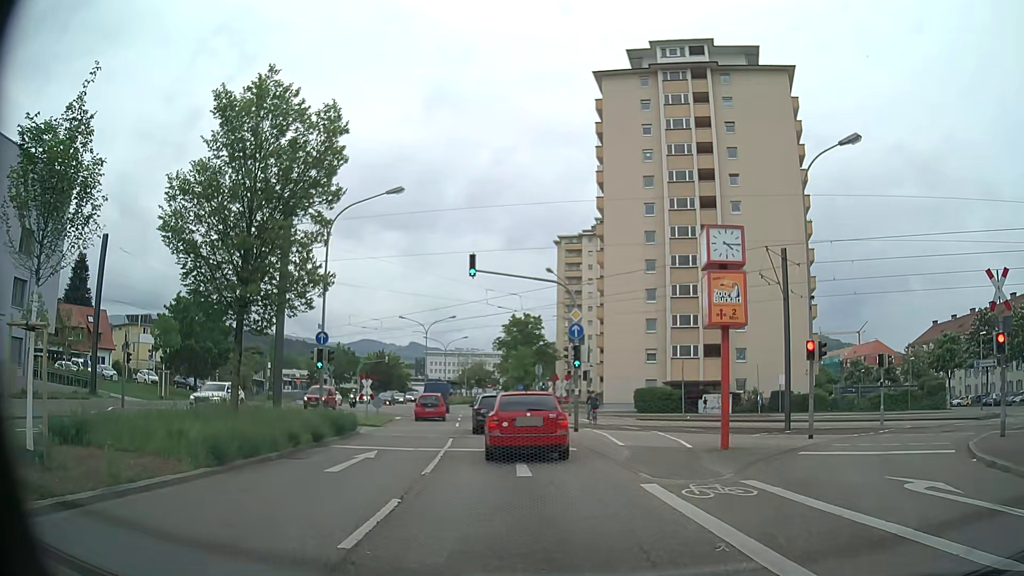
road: secondary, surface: asphalt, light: Day
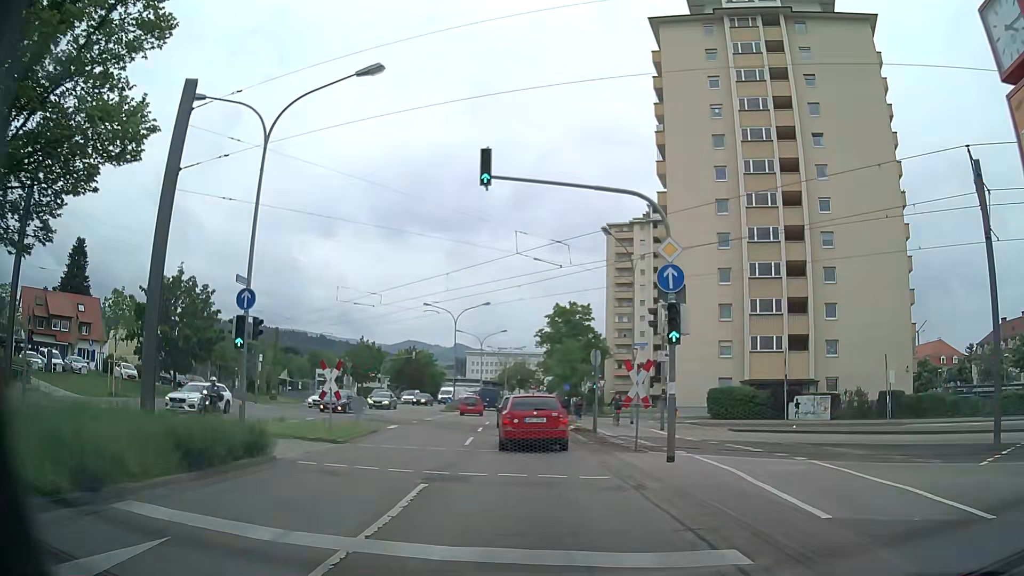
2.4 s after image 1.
(-0.6, +11.7) m; -4°
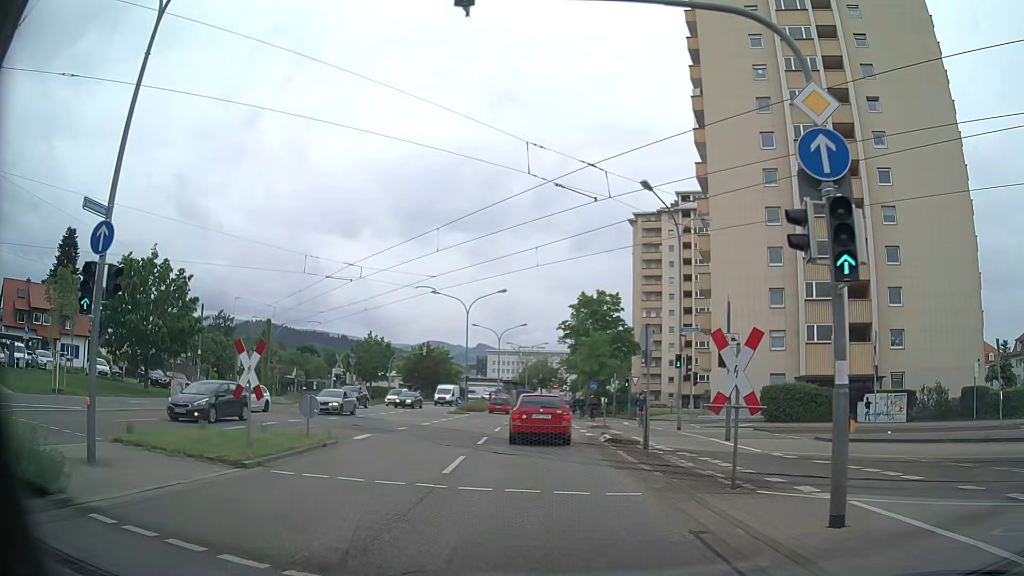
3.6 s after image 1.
(-0.1, +7.4) m; -2°
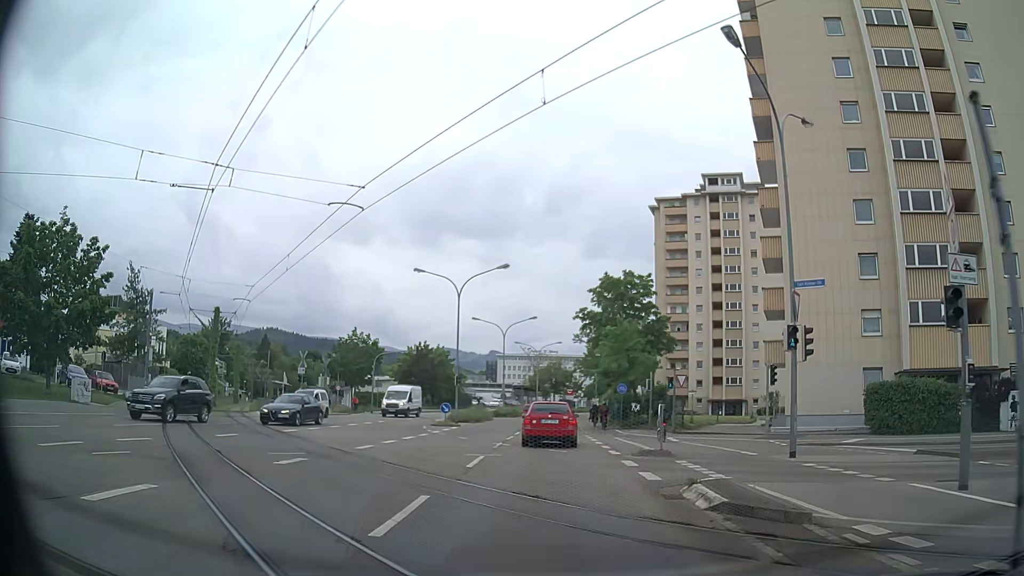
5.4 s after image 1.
(-0.1, +12.5) m; -1°
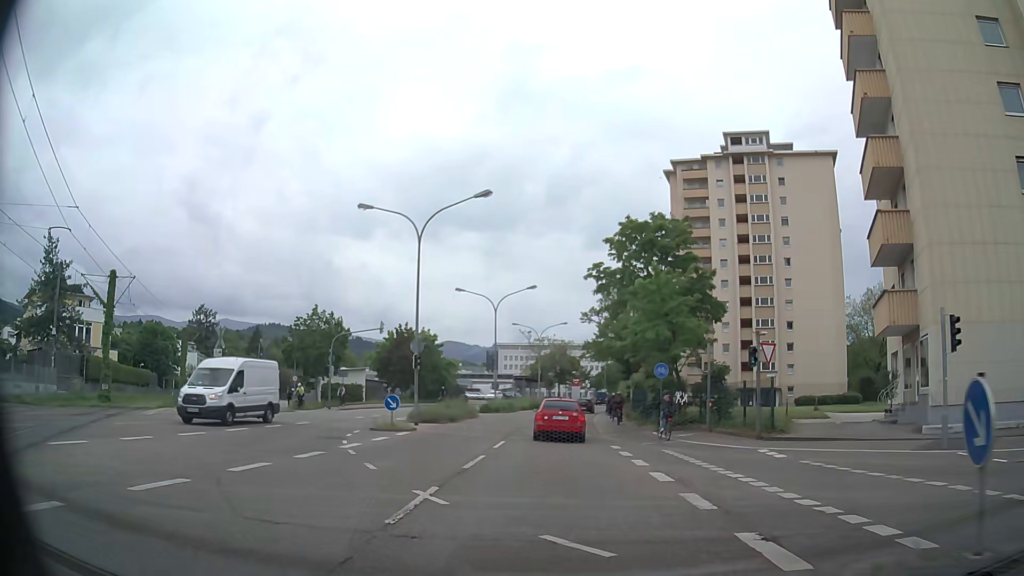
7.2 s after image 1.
(-0.1, +13.8) m; 0°
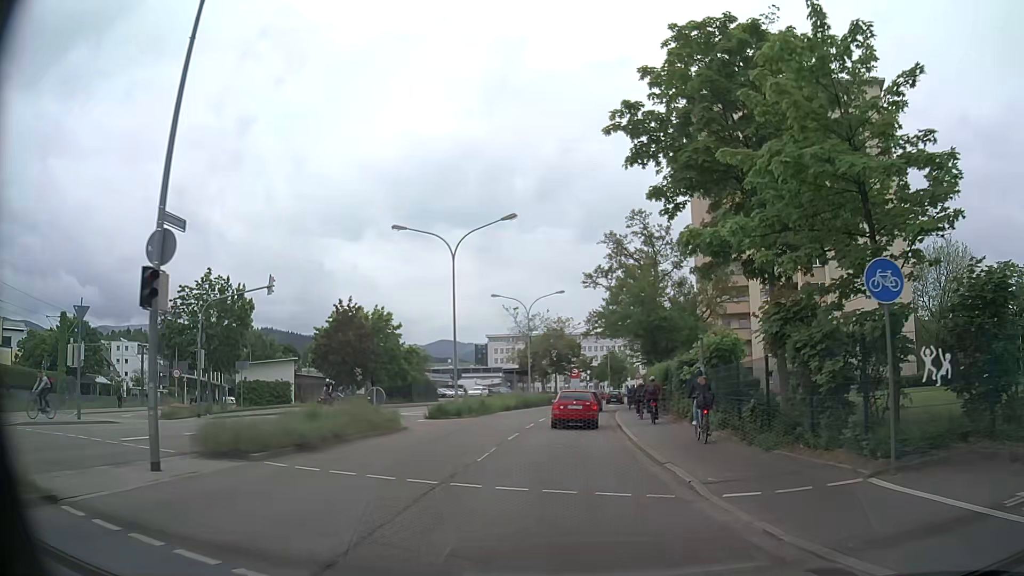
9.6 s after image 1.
(0.0, +19.7) m; +1°
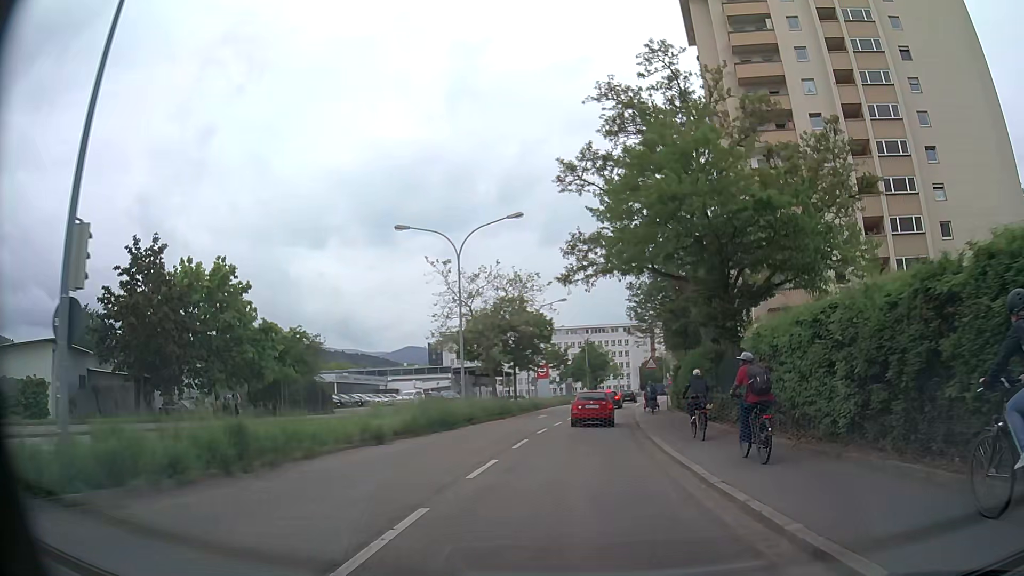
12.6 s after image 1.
(+0.4, +26.5) m; +2°
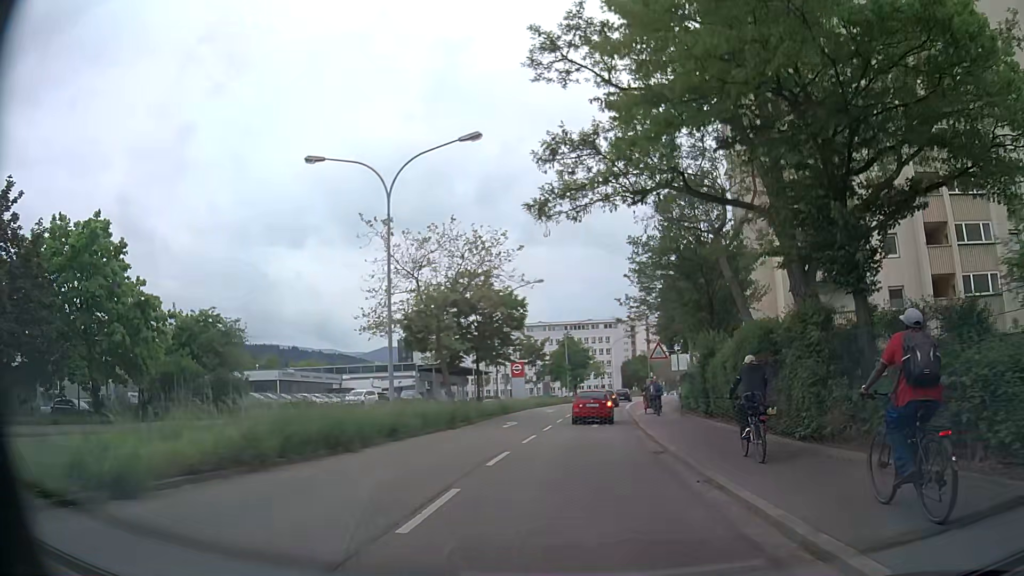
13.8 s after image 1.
(+0.2, +10.3) m; +2°
